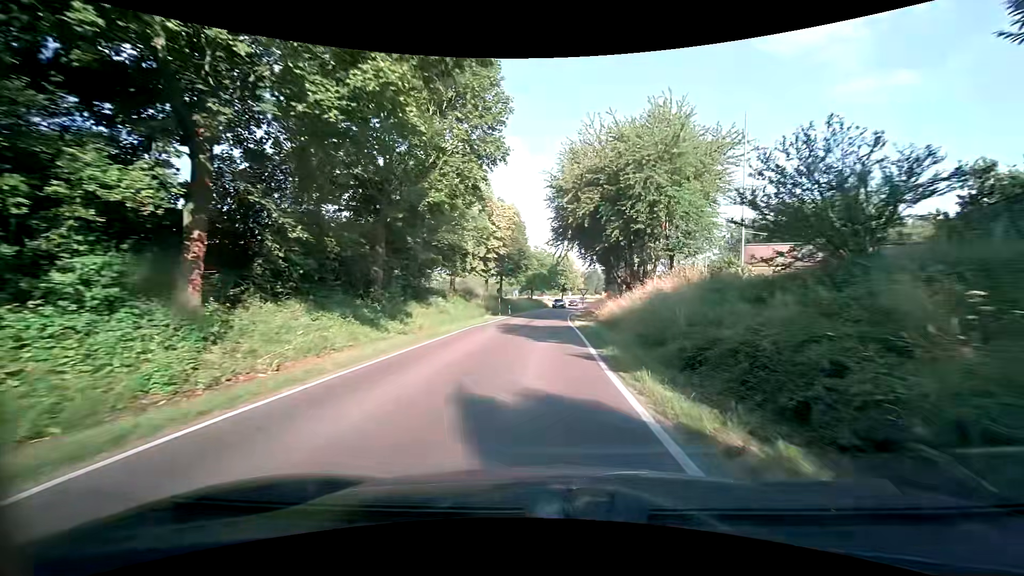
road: tertiary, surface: asphalt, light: Day
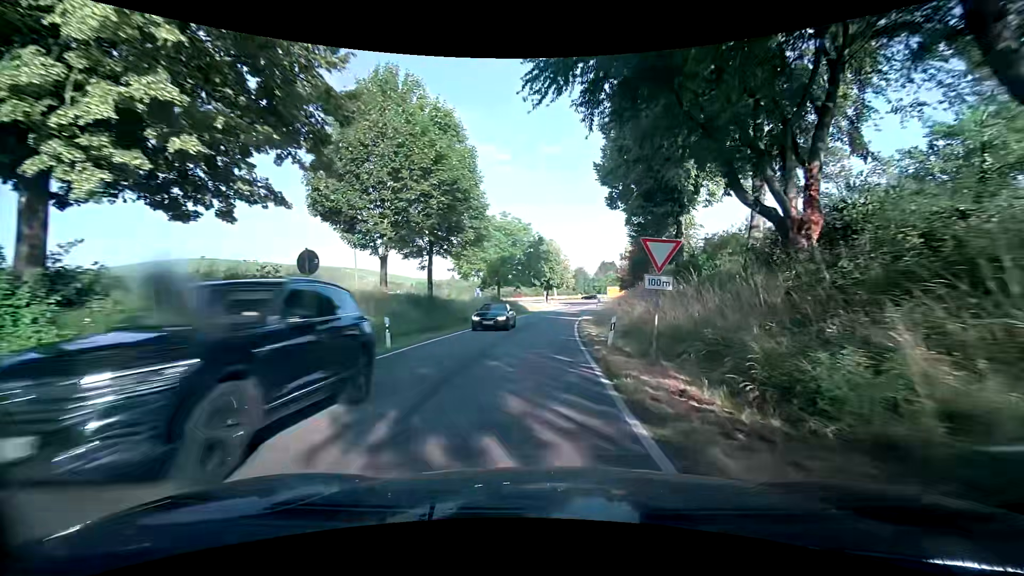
(+0.3, +35.8) m; +2°
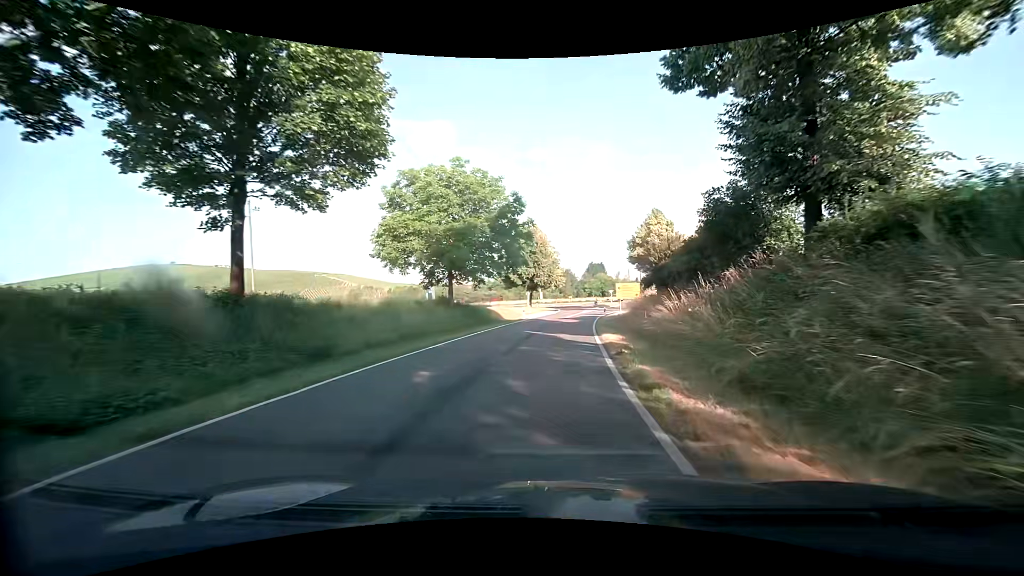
(+0.1, +21.8) m; +1°
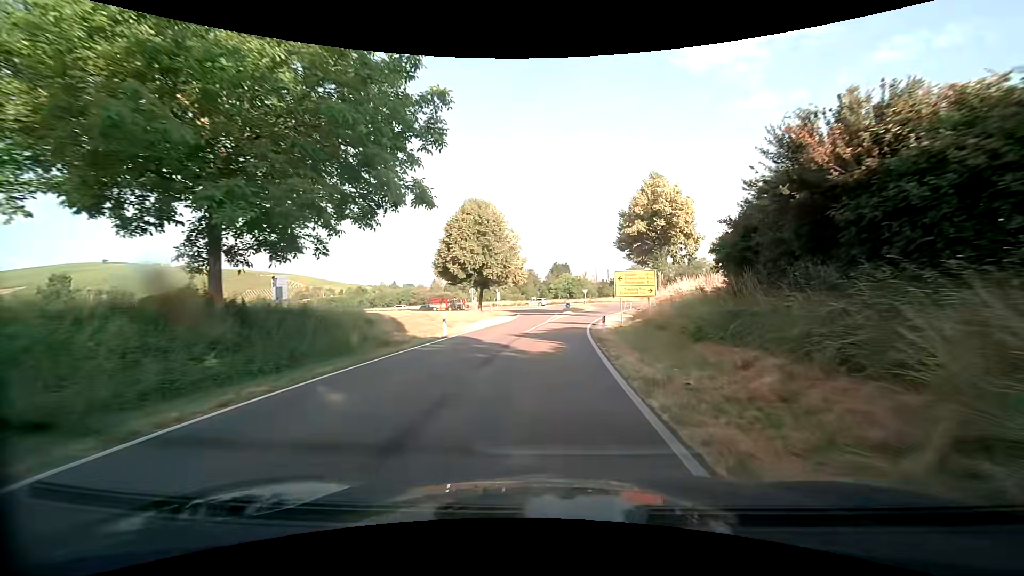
(+0.7, +21.7) m; +4°
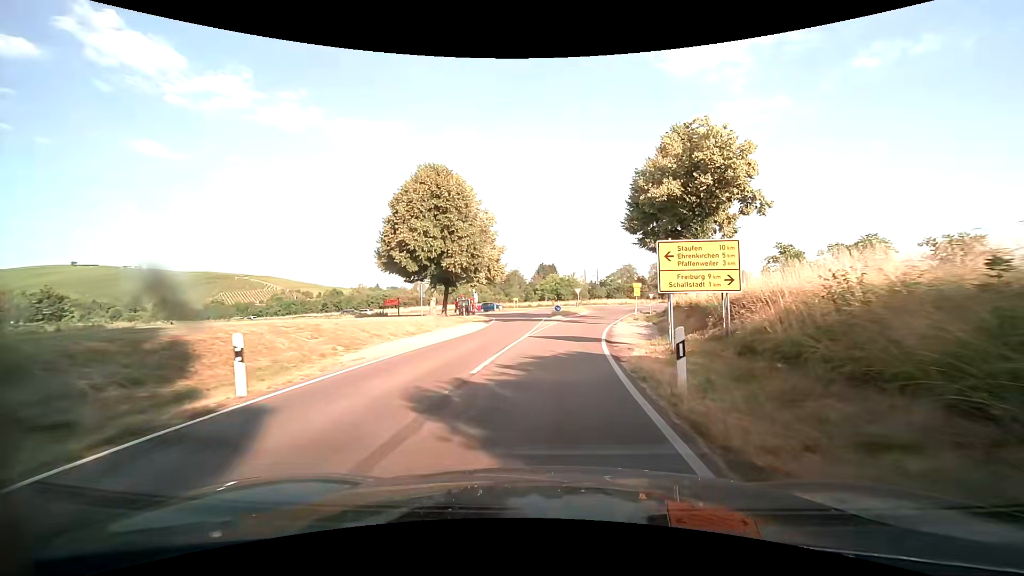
(+0.4, +14.0) m; +2°
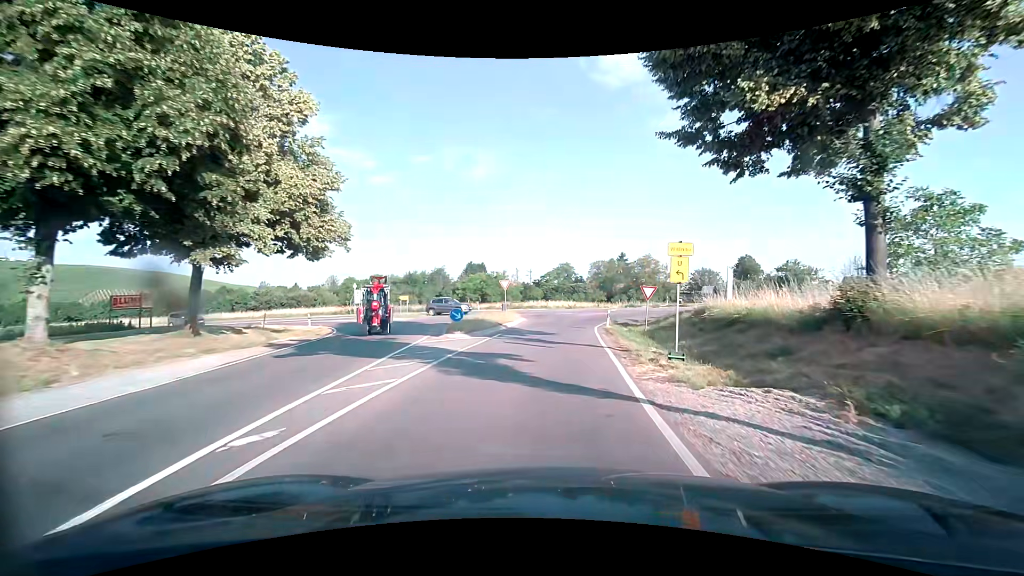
(+1.7, +26.3) m; +7°
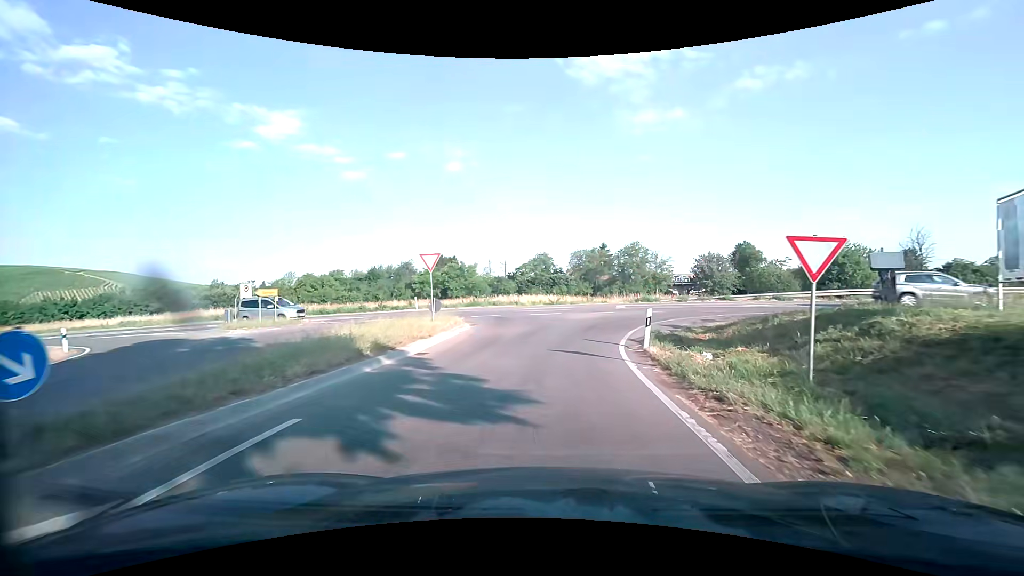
(+0.6, +17.1) m; +3°
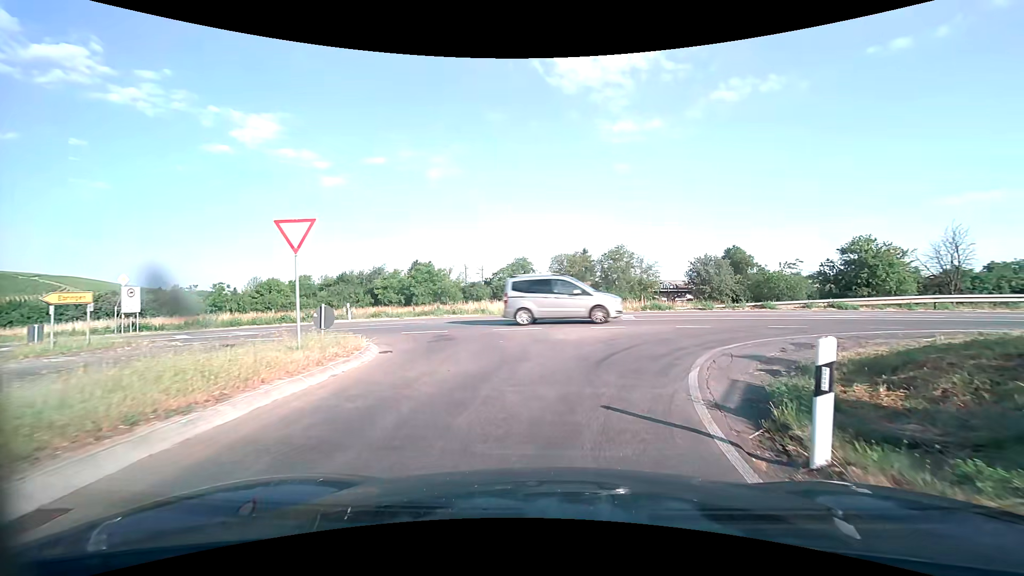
(+0.2, +8.6) m; +2°
(+1, +10) (+8, +17) (+18, +17) (+28, +16) (+38, +14) (+48, +13) (+58, +12) (+67, +10) (+77, +9) (+87, +7) m
